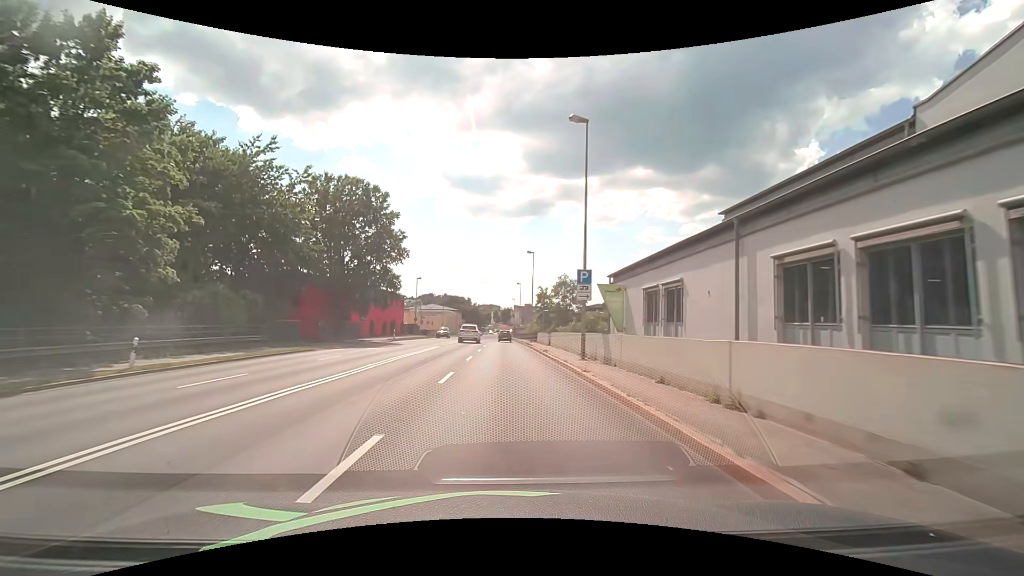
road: primary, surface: asphalt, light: Day
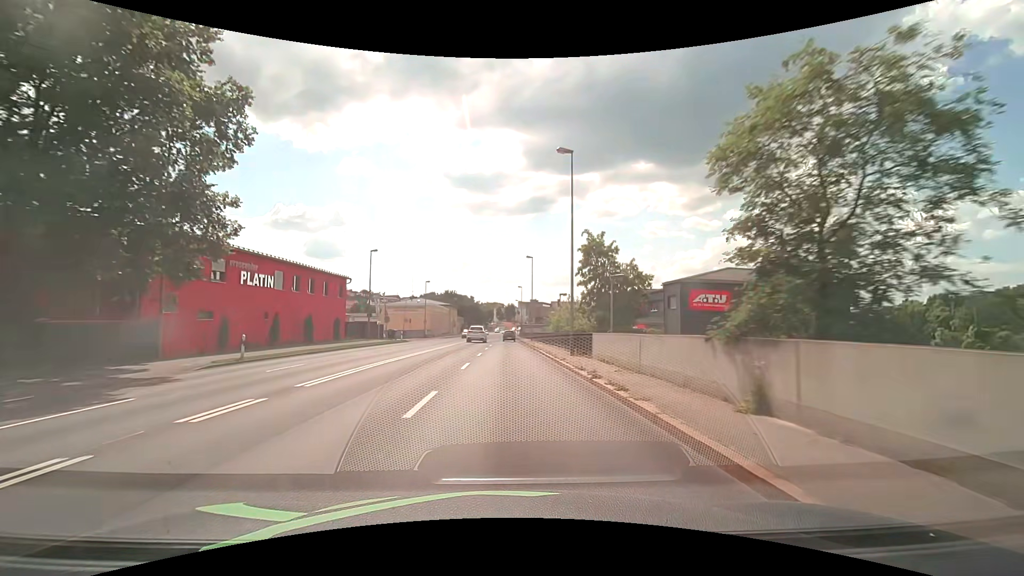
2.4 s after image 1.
(-0.1, +32.0) m; 0°
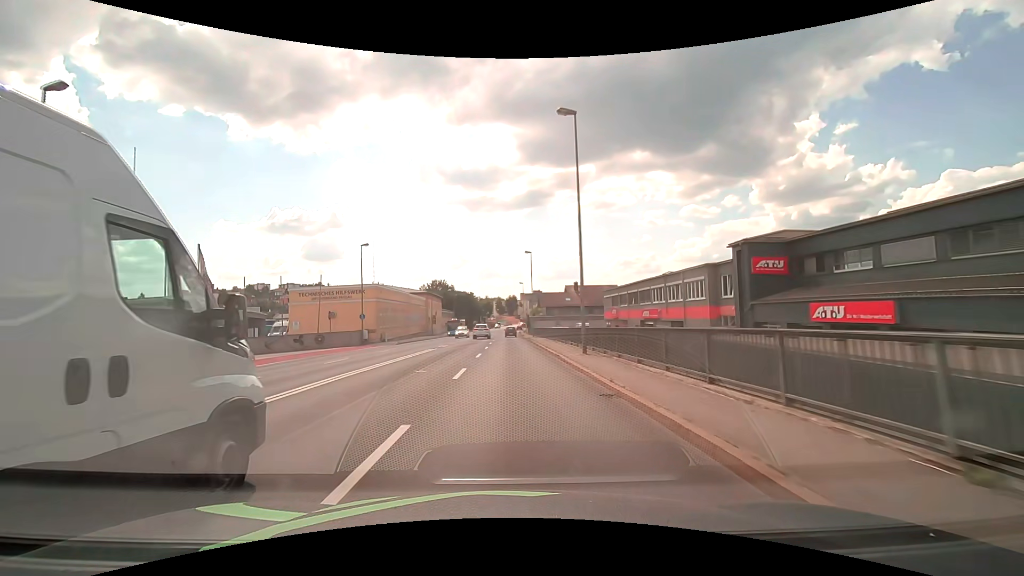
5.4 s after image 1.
(-0.2, +39.9) m; 0°
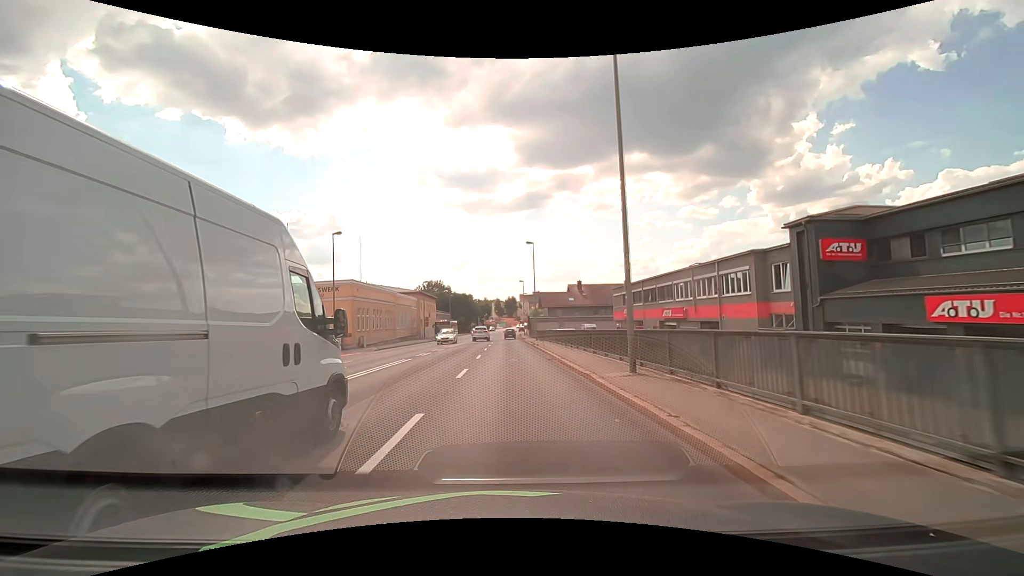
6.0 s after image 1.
(0.0, +8.0) m; 0°
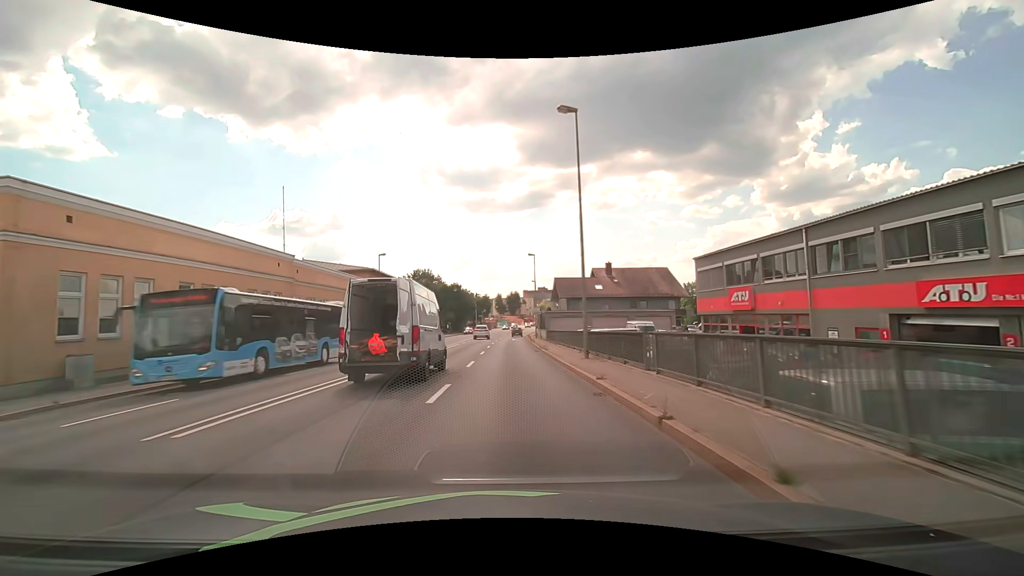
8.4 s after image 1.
(-0.1, +31.8) m; 0°
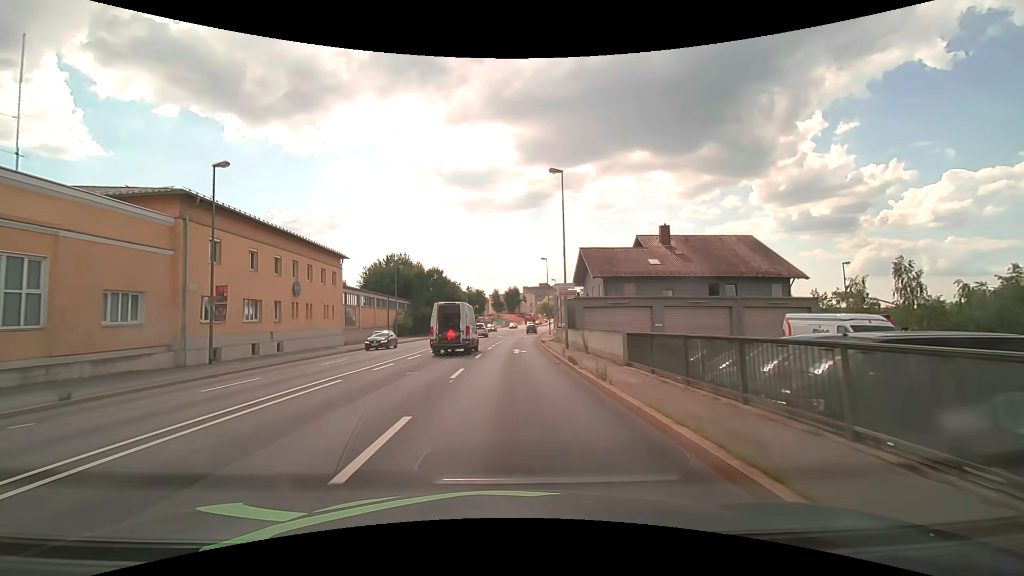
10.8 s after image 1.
(+0.1, +31.8) m; 0°
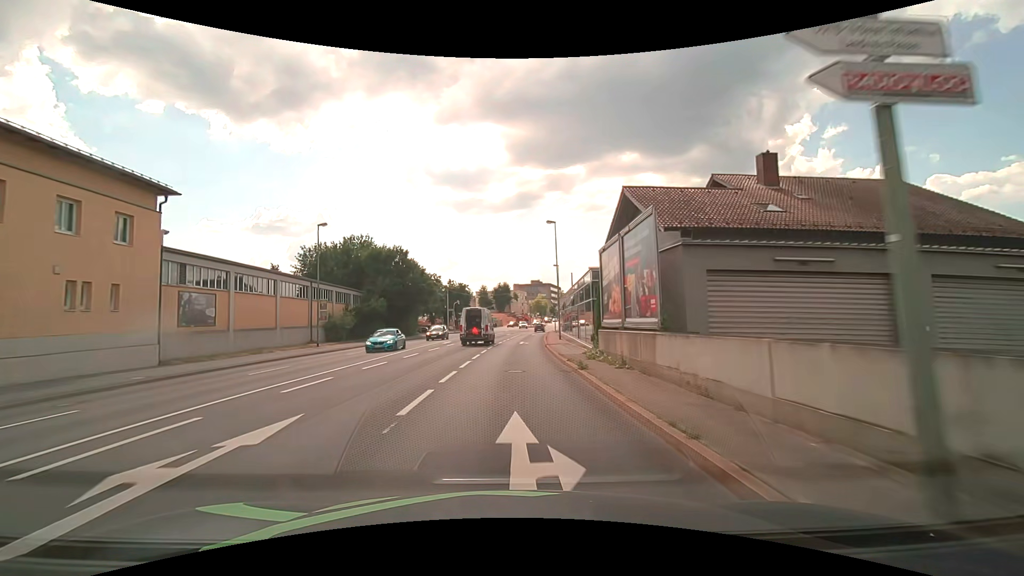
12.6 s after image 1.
(+0.2, +23.8) m; +1°
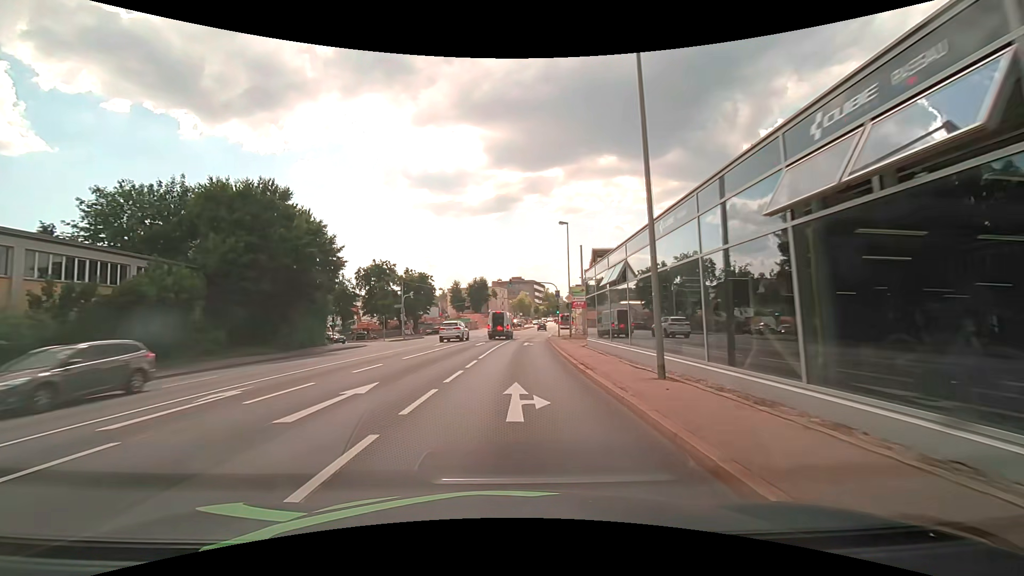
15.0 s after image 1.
(+0.8, +31.6) m; +3°
